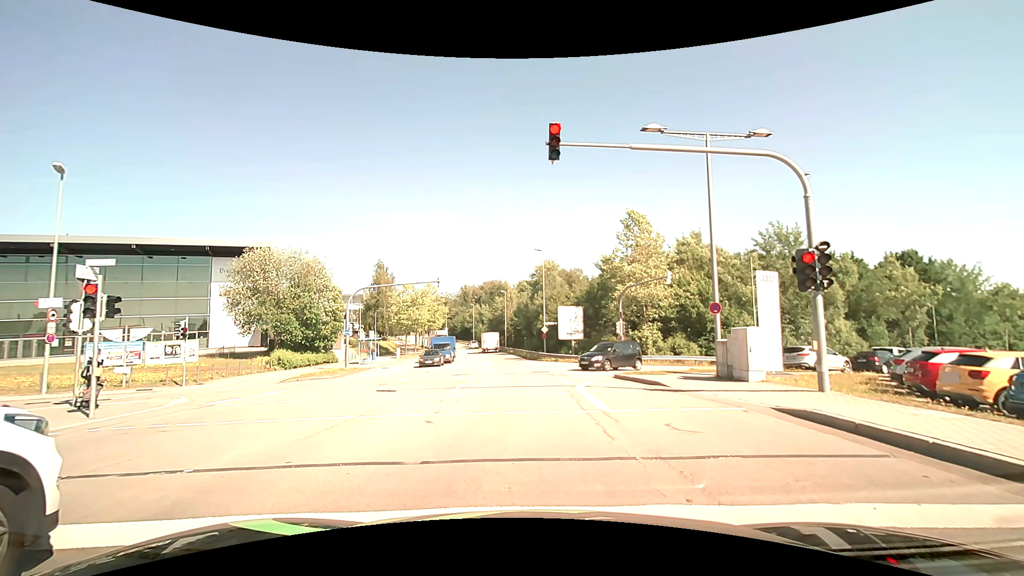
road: secondary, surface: asphalt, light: Day
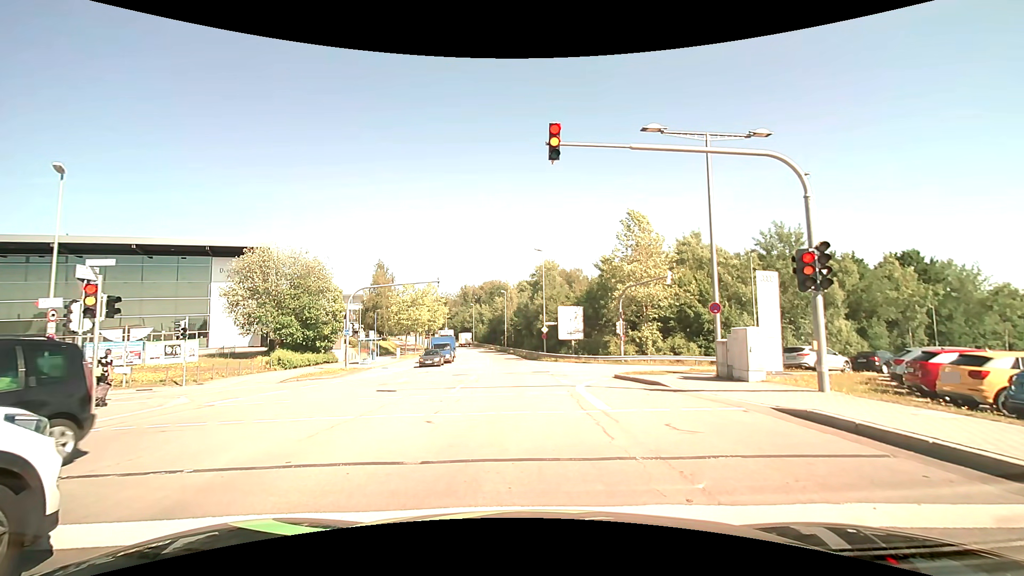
(0.0, 0.0) m; 0°
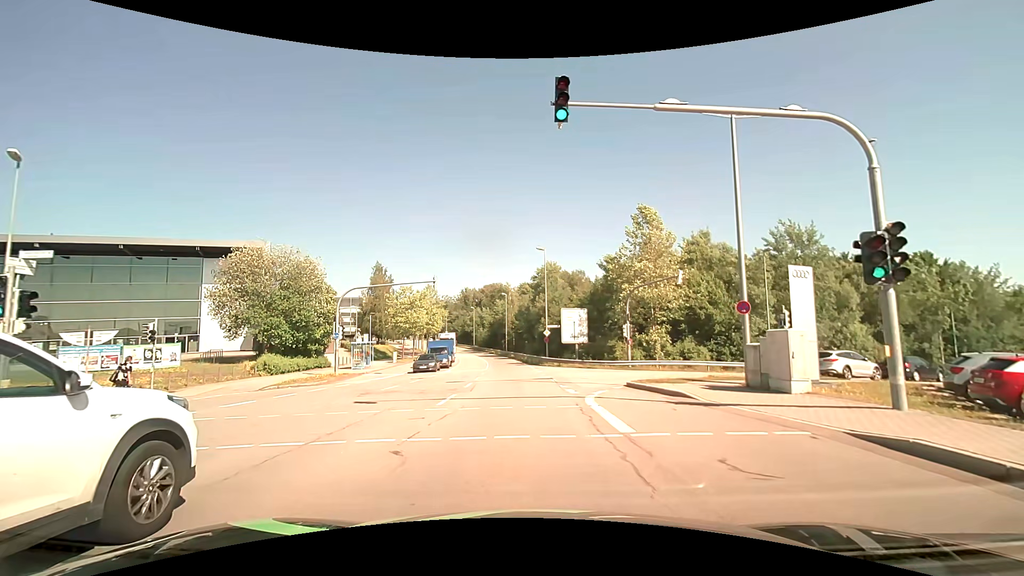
(0.0, +2.4) m; 0°
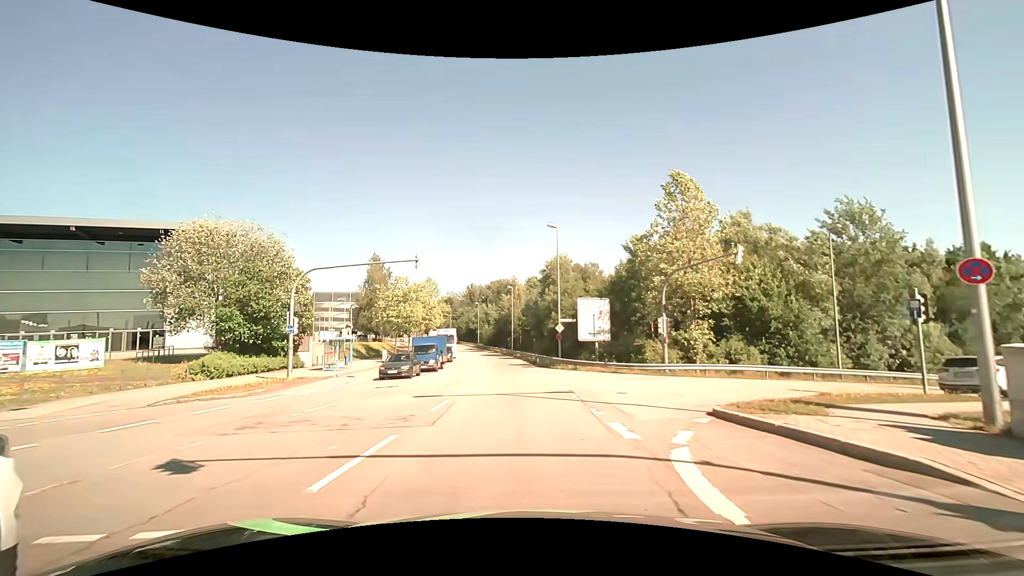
(0.0, +8.1) m; -1°
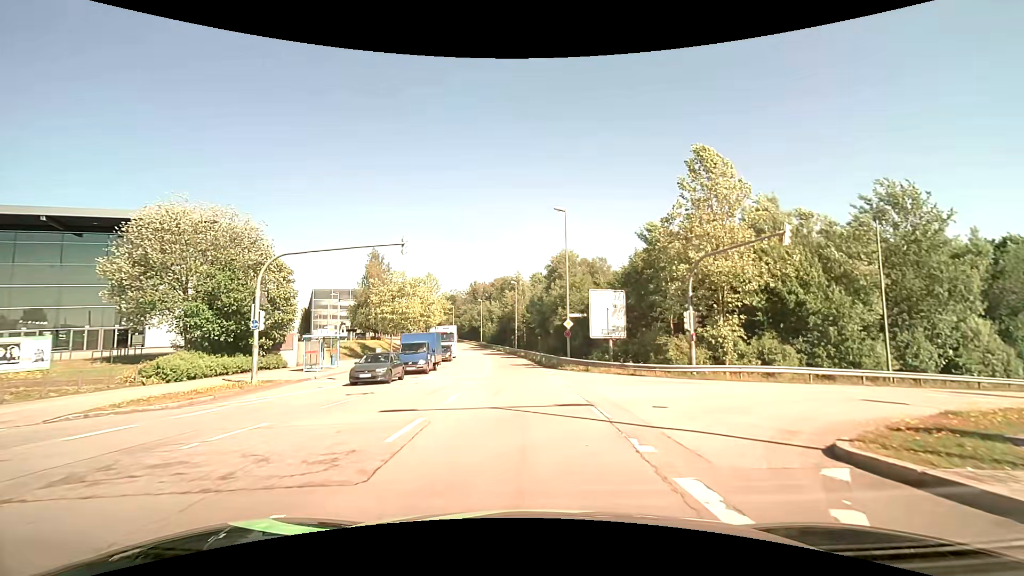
(0.0, +4.0) m; 0°
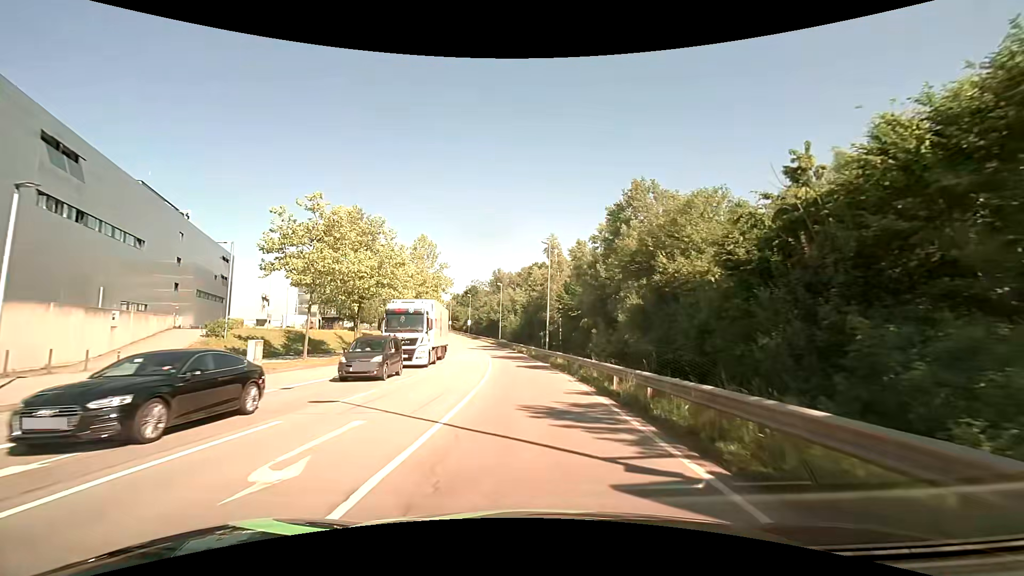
(-1.1, +28.1) m; -3°
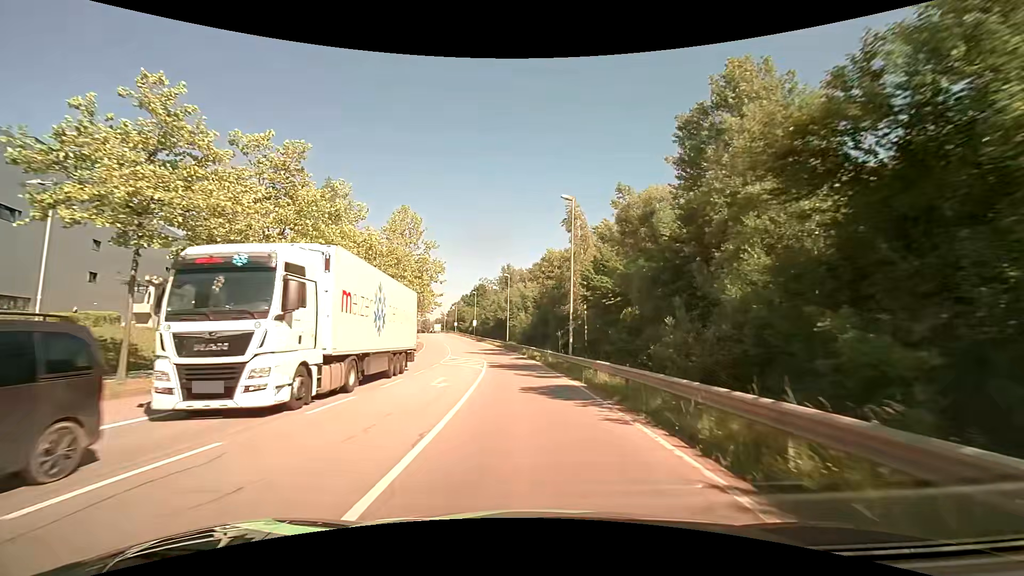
(-0.2, +14.1) m; -1°
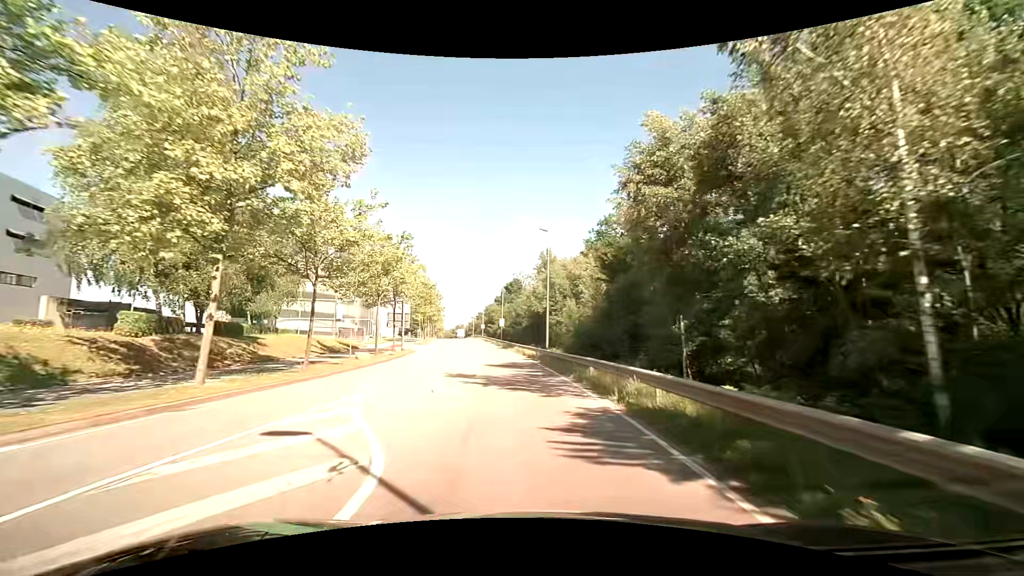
(-1.5, +31.2) m; -5°
